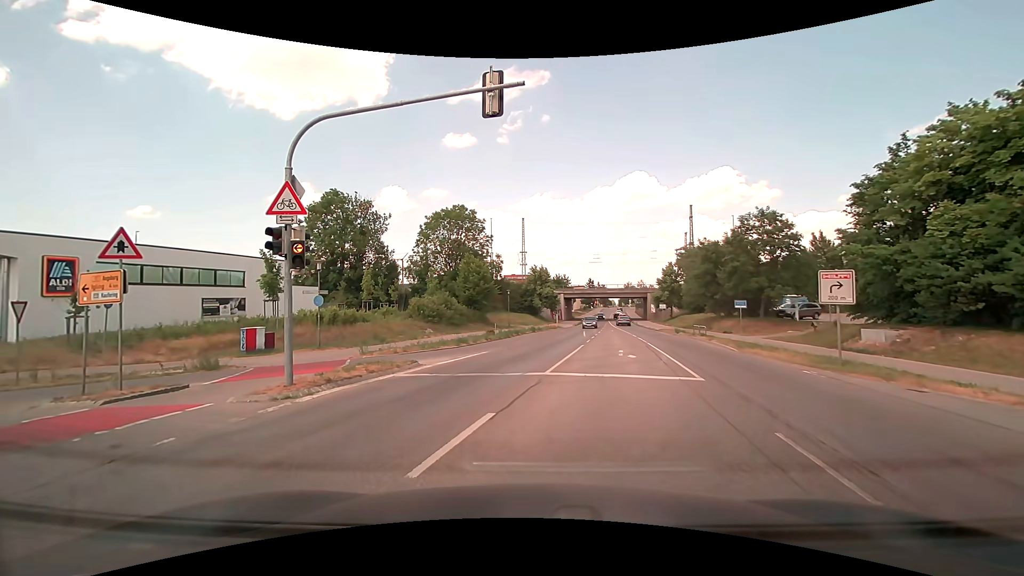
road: secondary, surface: asphalt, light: Day
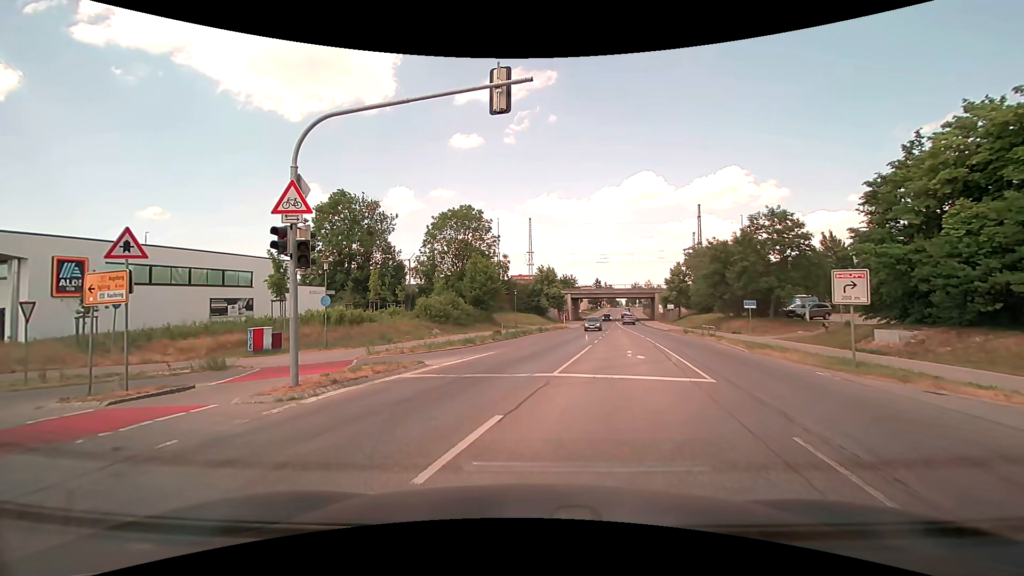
(0.0, +0.2) m; 0°
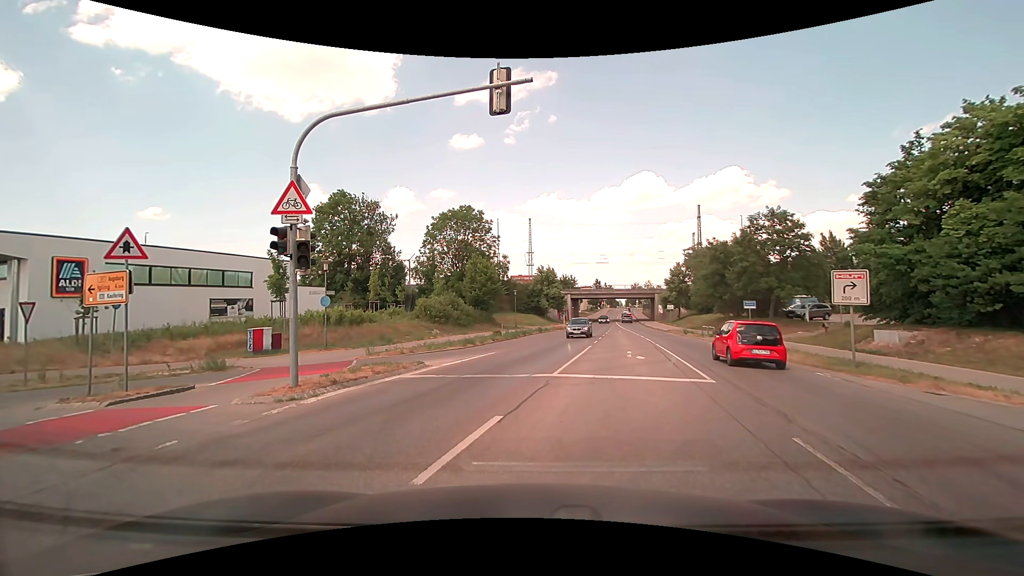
(0.0, +0.1) m; 0°
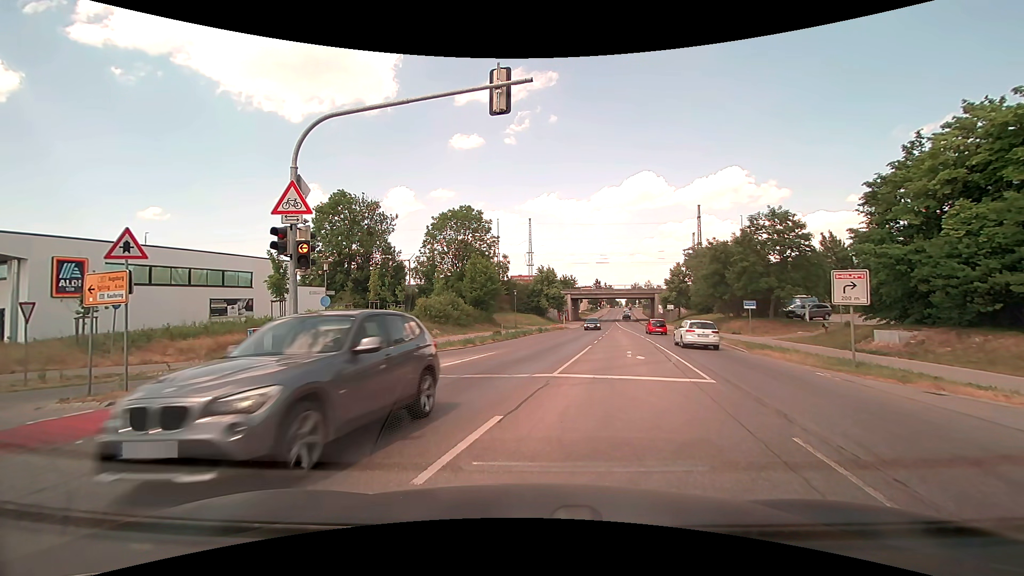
(0.0, 0.0) m; 0°
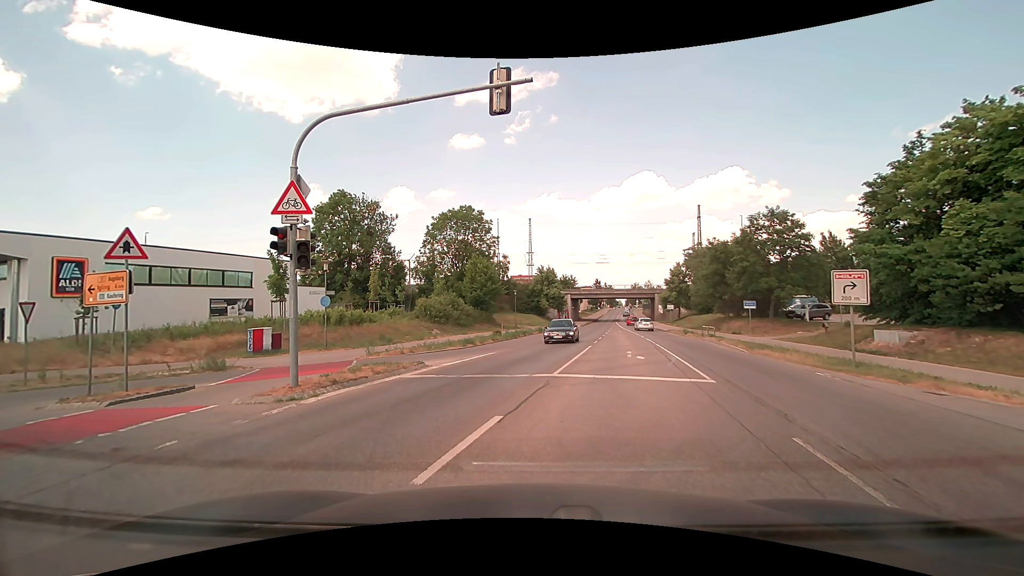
(0.0, 0.0) m; 0°
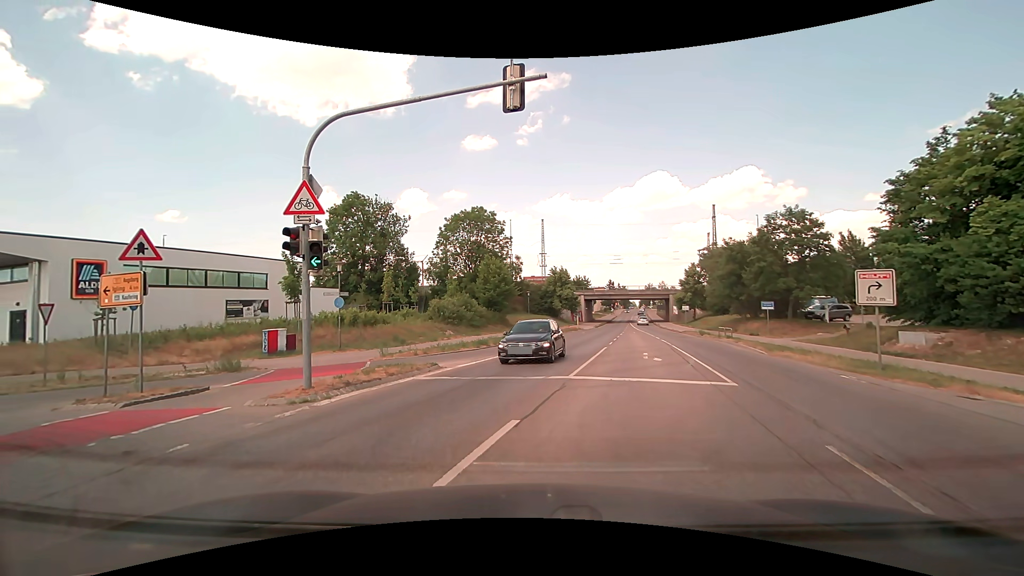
(0.0, +0.2) m; 0°
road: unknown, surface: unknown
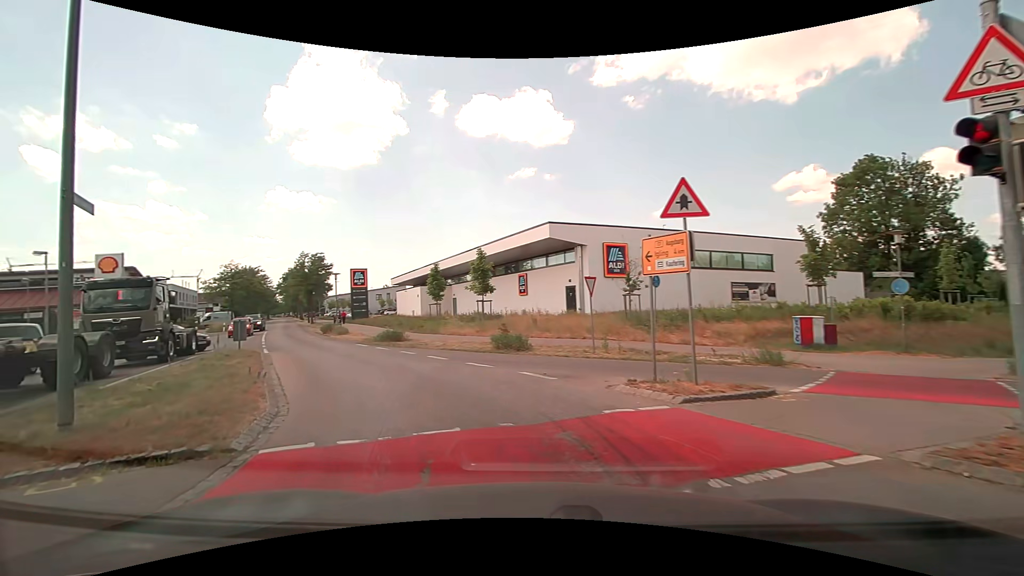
(-2.5, +4.1) m; -58°
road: tertiary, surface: asphalt
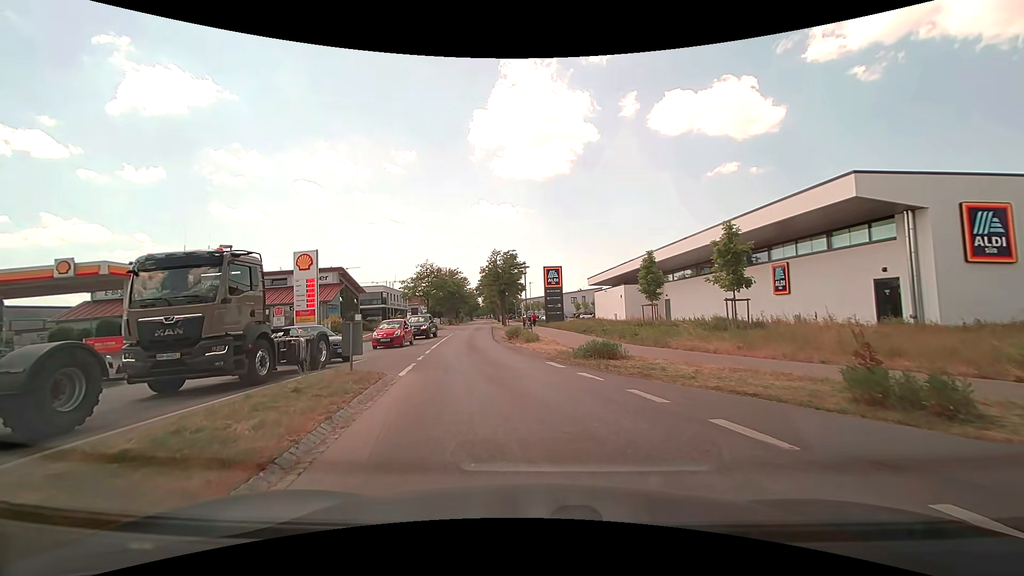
(-2.9, +9.9) m; -24°
(0, +10) (-2, +20) (-3, +30) (-4, +40) (-5, +50) (-6, +60) (-7, +70) (-7, +80) (-8, +90) (-9, +100) m
